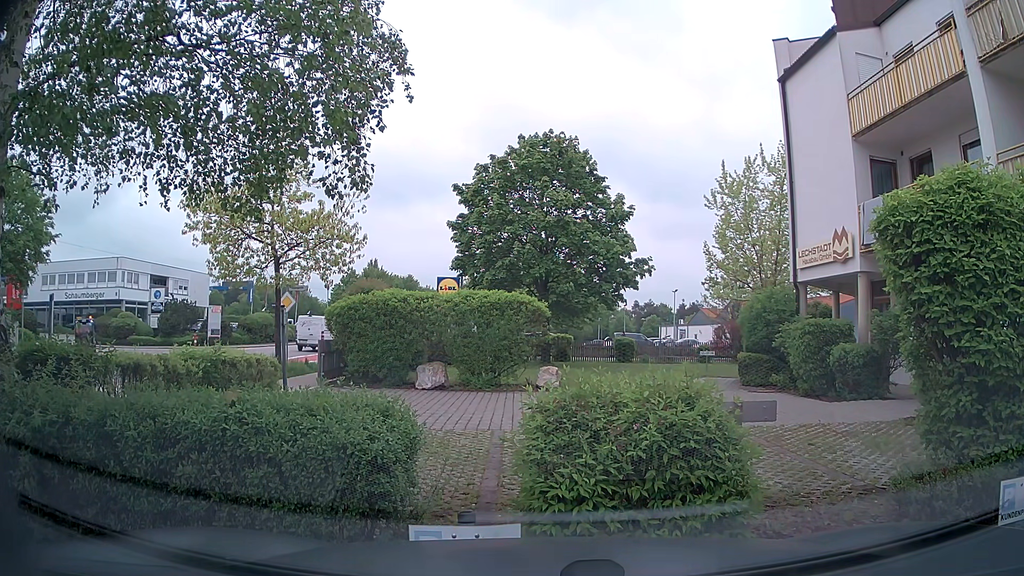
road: tertiary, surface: asphalt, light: Day
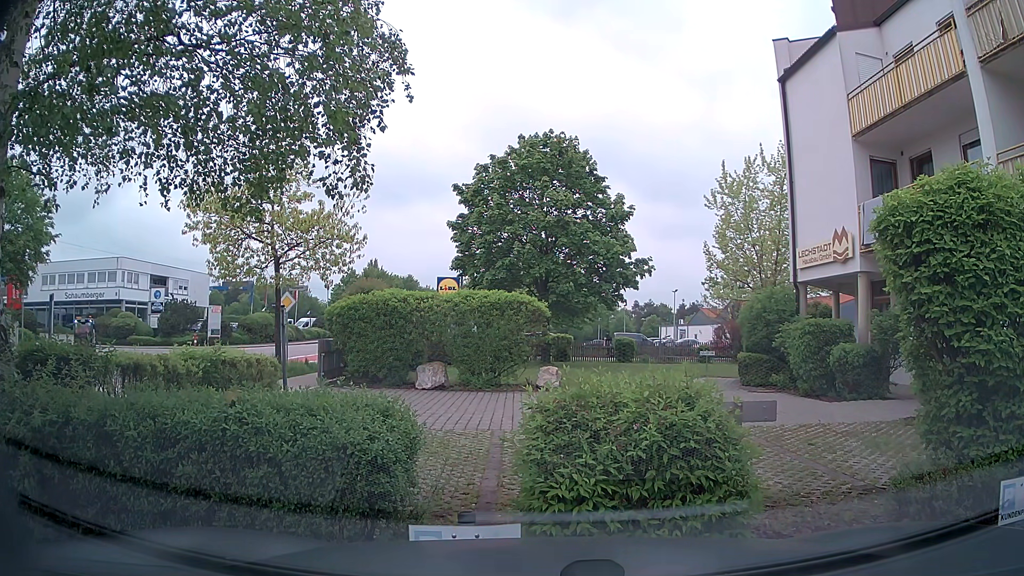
(0.0, 0.0) m; 0°
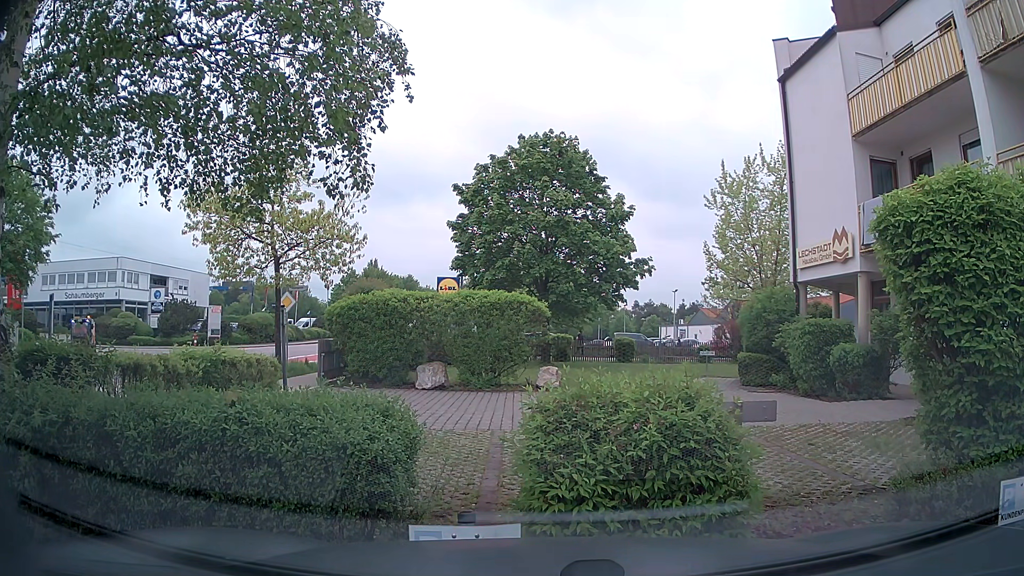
(0.0, 0.0) m; 0°
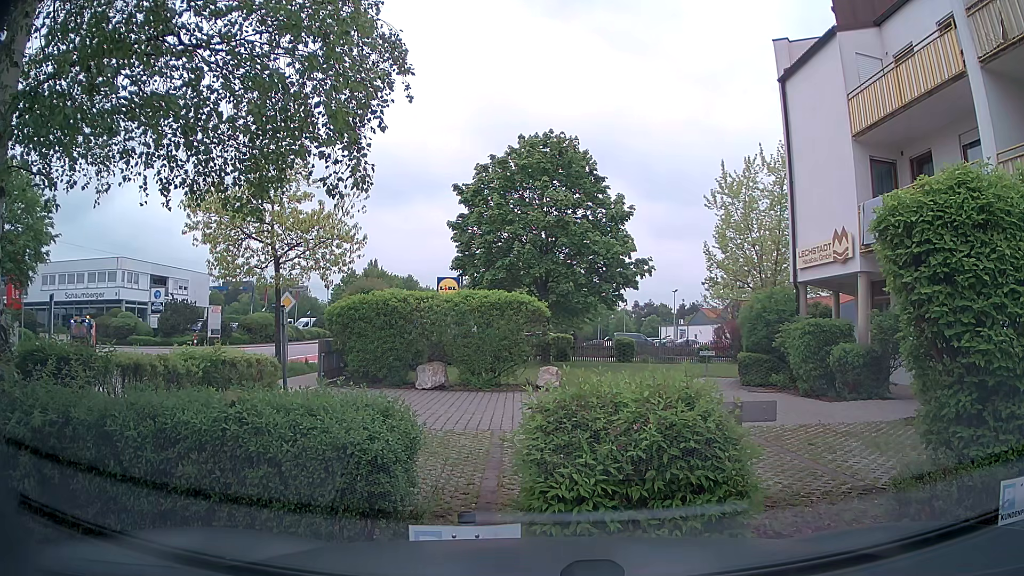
(0.0, 0.0) m; 0°
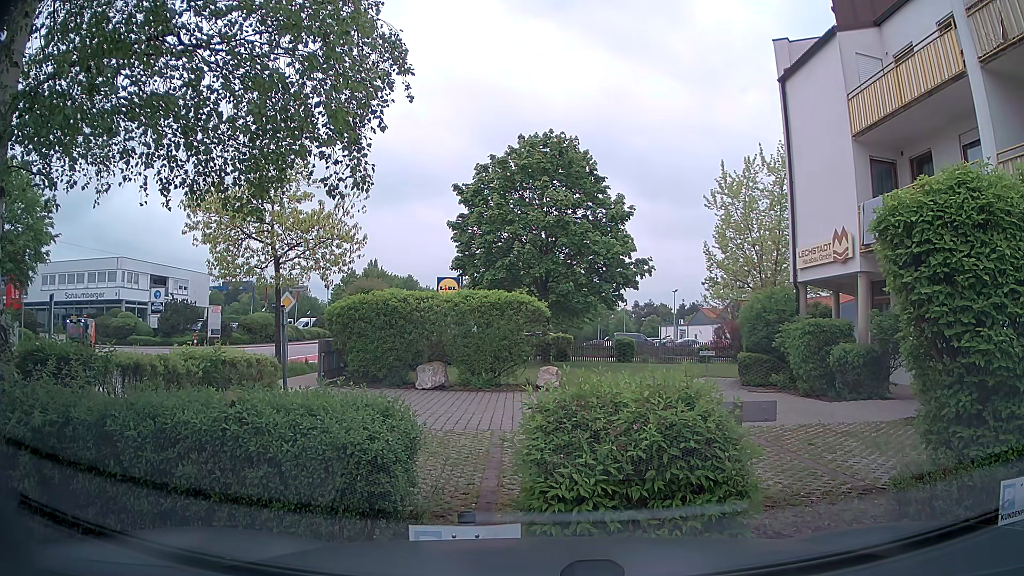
(0.0, 0.0) m; 0°
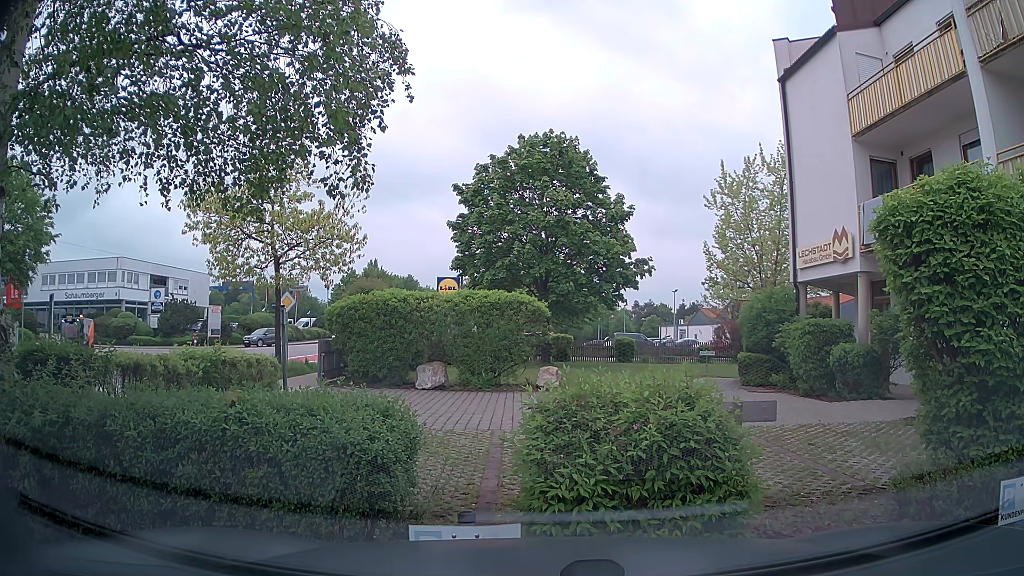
(0.0, 0.0) m; 0°
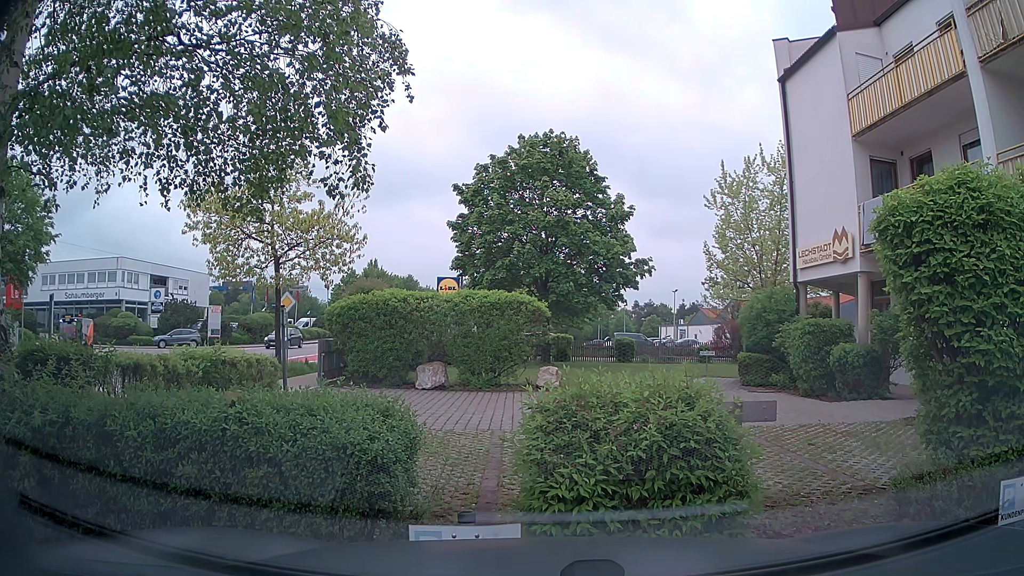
(0.0, 0.0) m; 0°
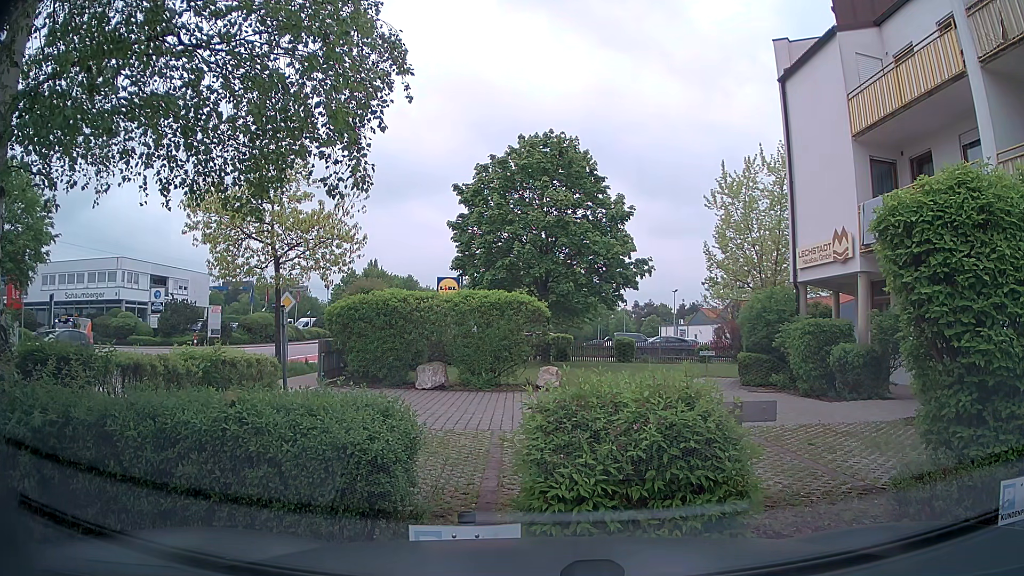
(0.0, 0.0) m; 0°
